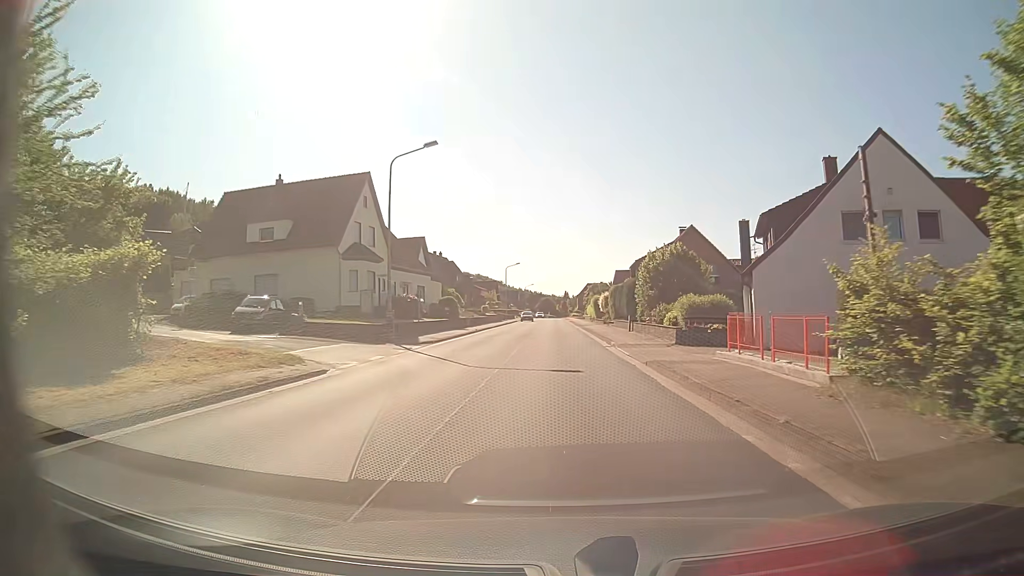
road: tertiary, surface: asphalt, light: Day
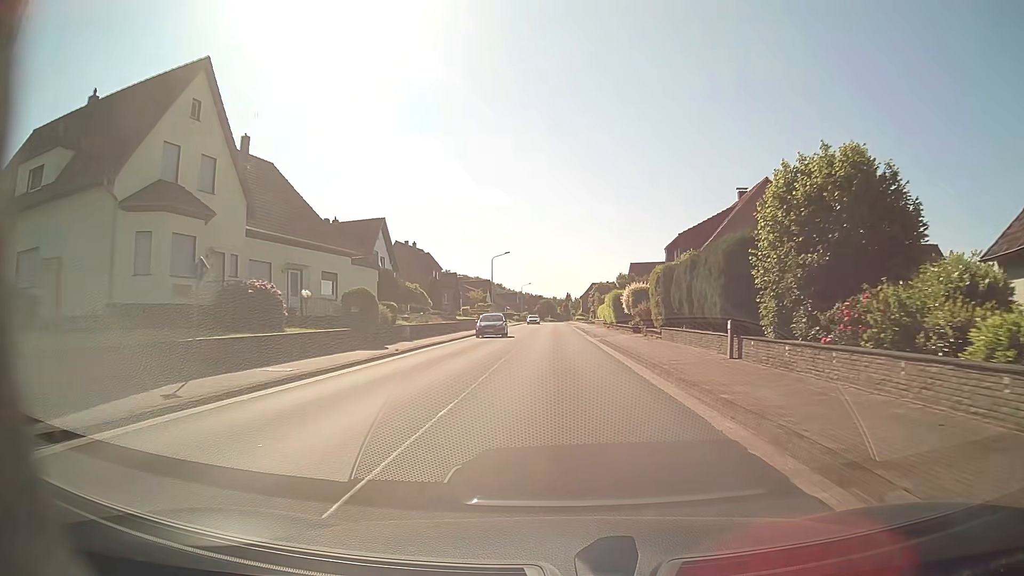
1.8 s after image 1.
(+0.2, +24.0) m; 0°
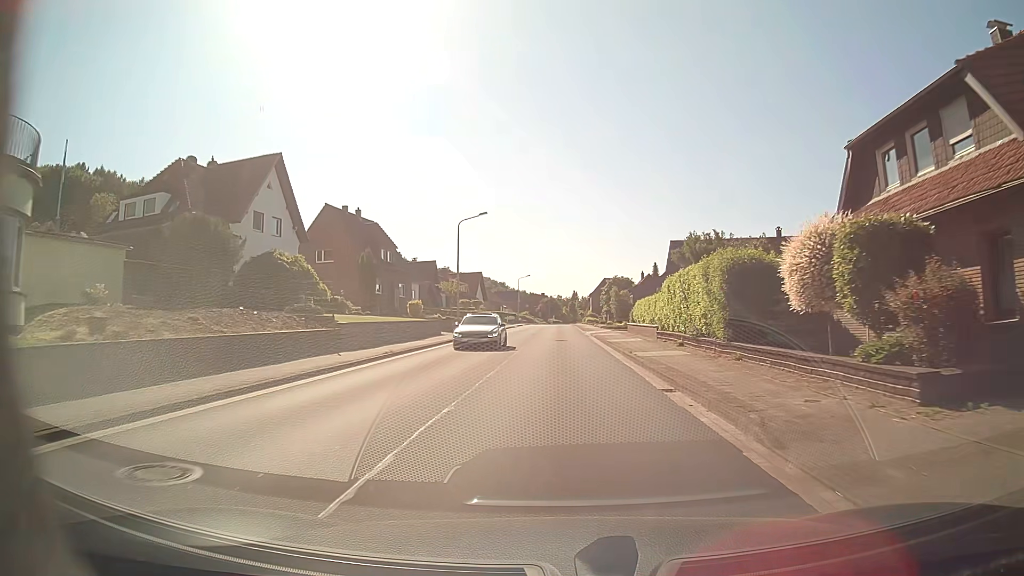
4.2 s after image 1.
(-0.1, +32.0) m; 0°
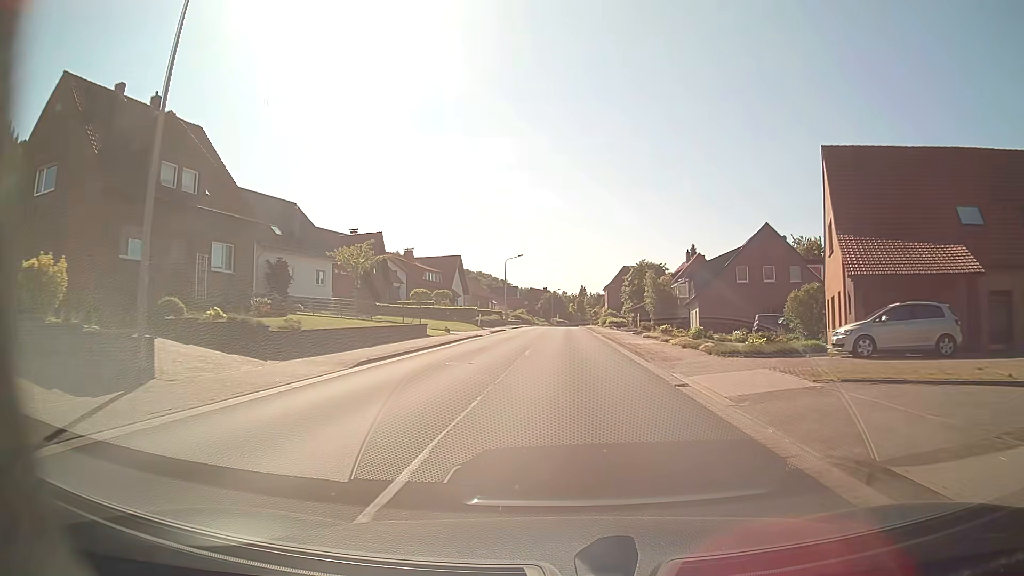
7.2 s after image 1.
(-0.2, +40.2) m; -1°
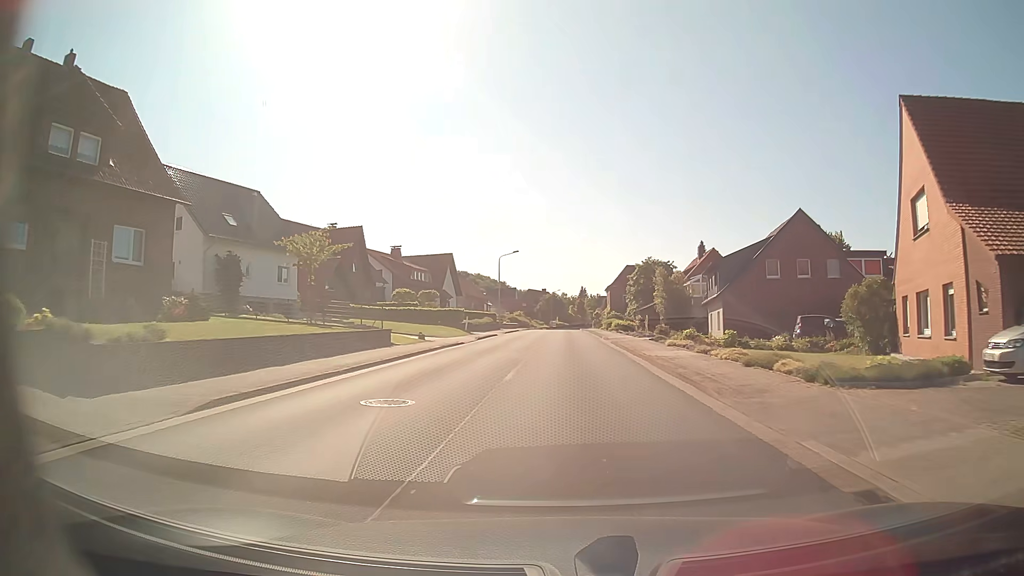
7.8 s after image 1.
(0.0, +8.1) m; 0°
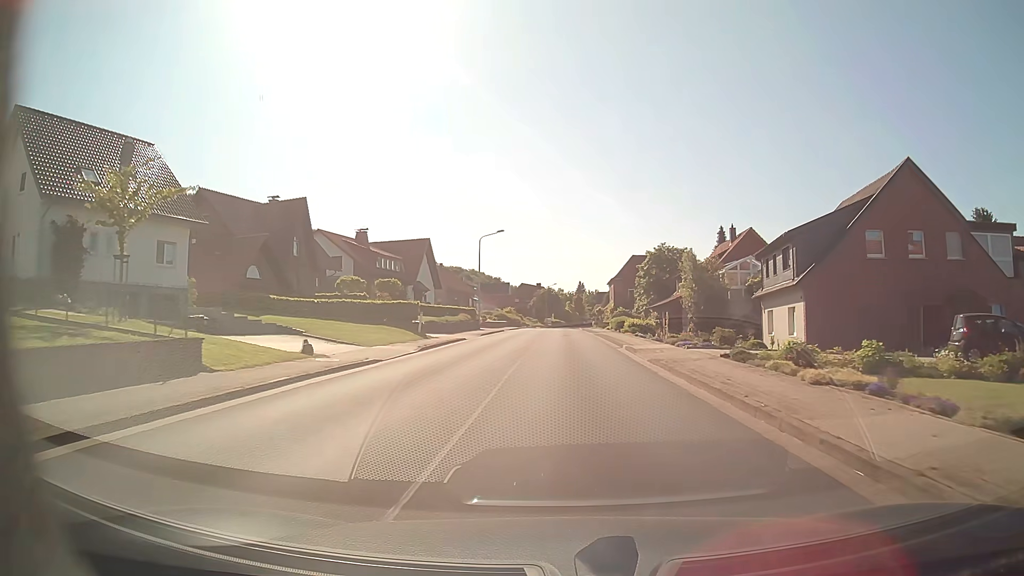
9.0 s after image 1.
(0.0, +16.1) m; 0°
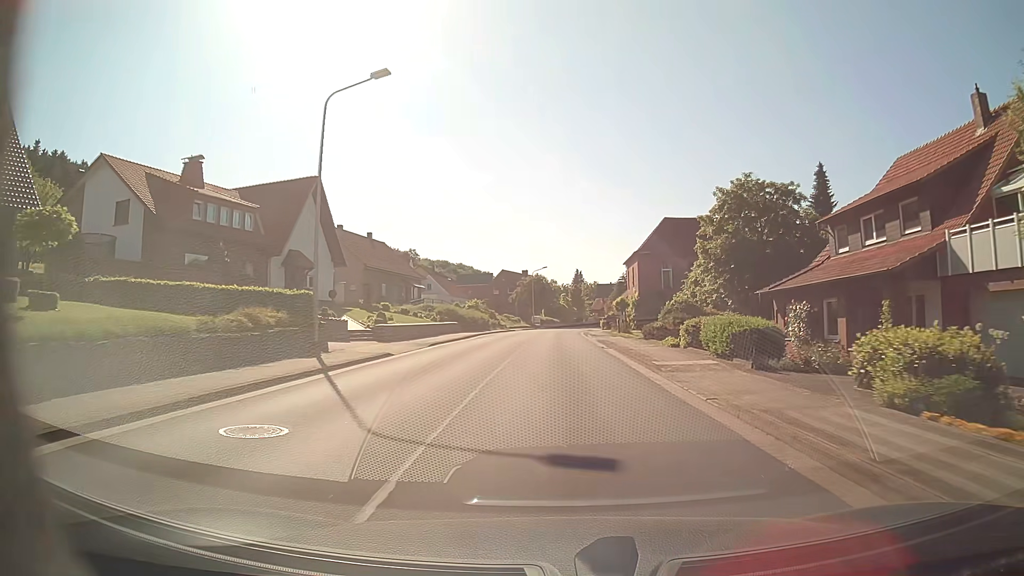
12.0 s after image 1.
(+0.3, +40.4) m; +1°
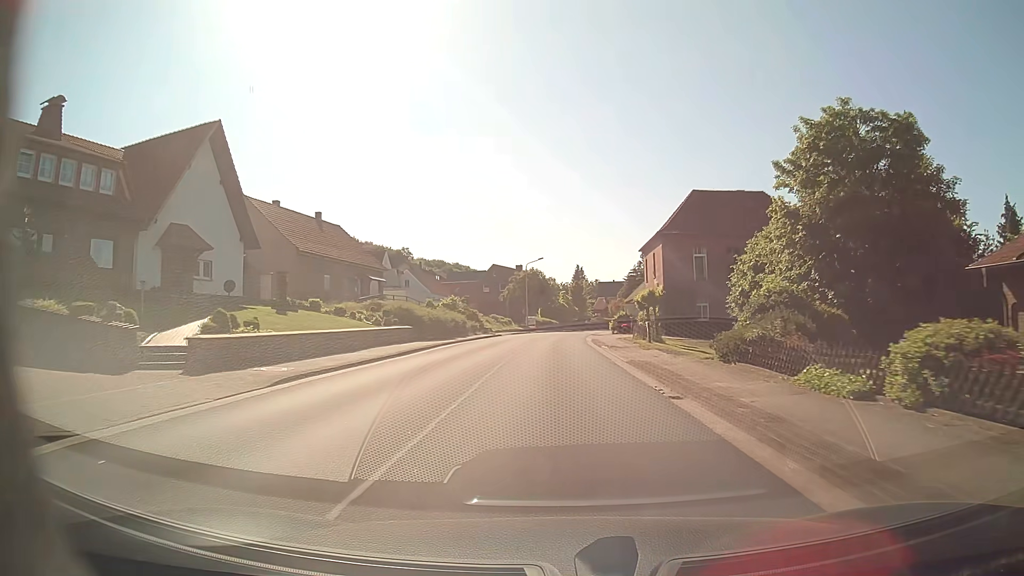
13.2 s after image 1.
(0.0, +16.2) m; 0°
(0, +10) (0, +20) (0, +30) (0, +40) (0, +50) (0, +60) (+1, +70) (+3, +80) (+5, +90) (+7, +99) m
